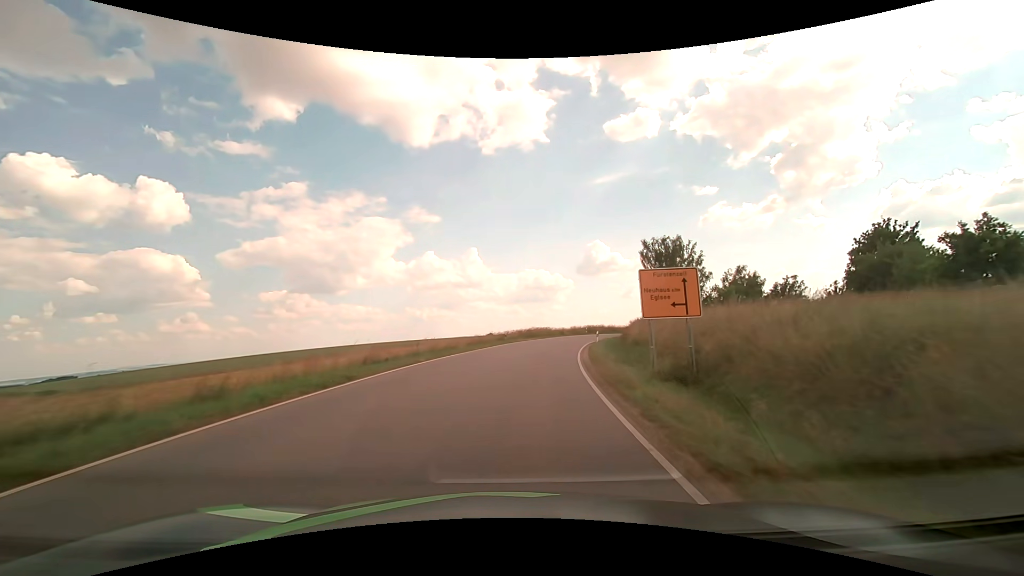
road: tertiary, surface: asphalt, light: Day
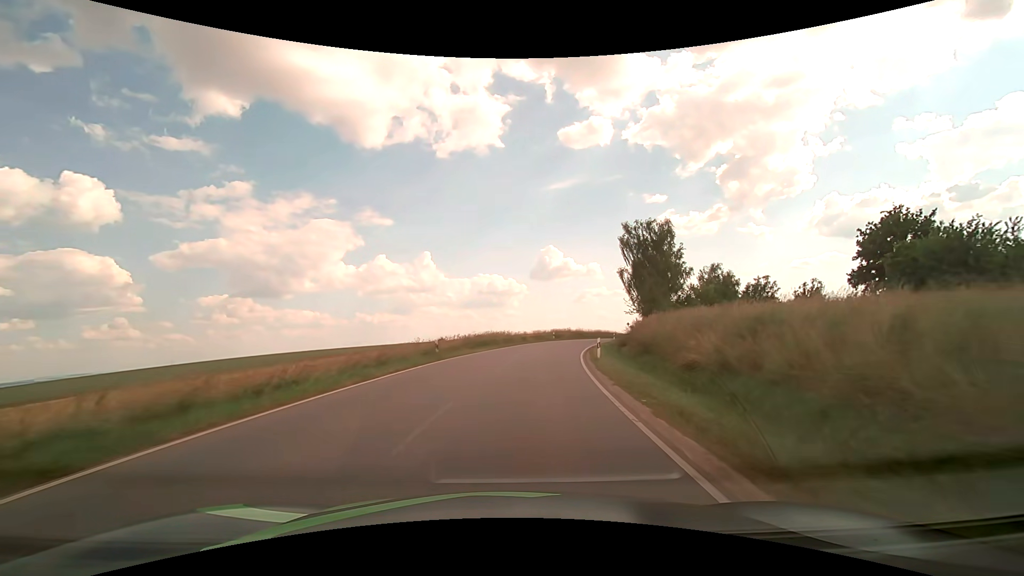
(+0.8, +18.1) m; +5°
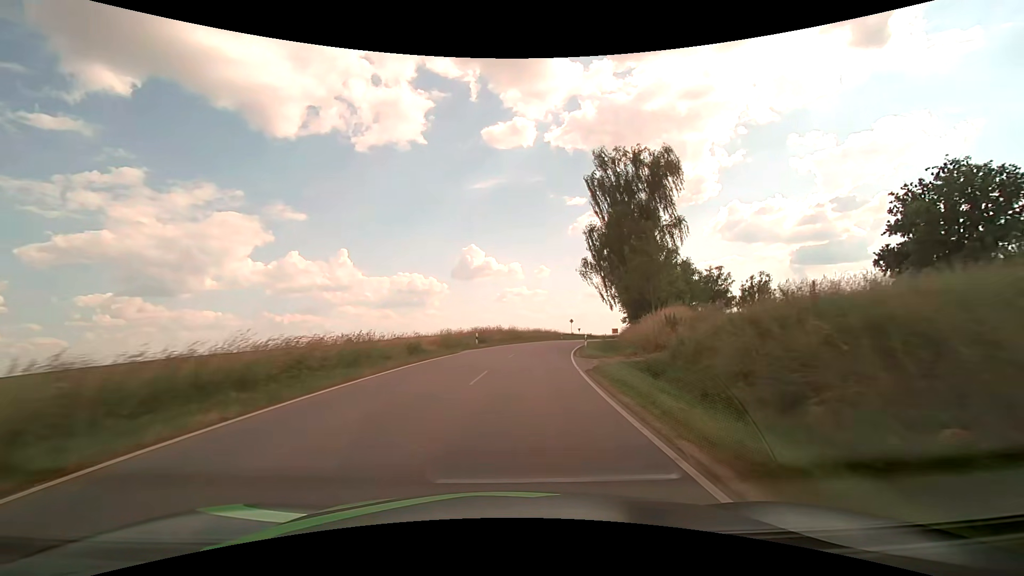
(+2.3, +28.9) m; +9°
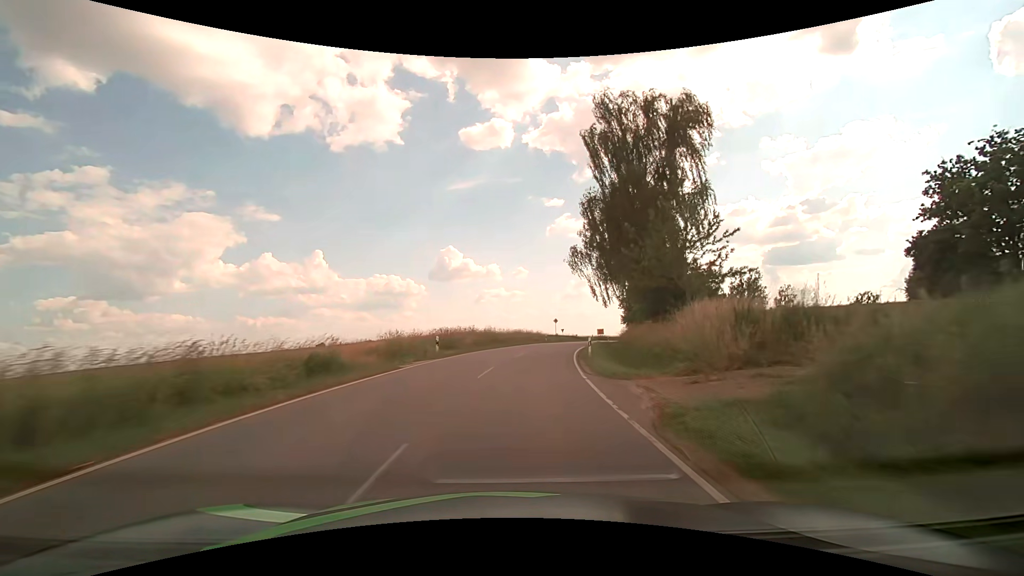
(+0.3, +10.0) m; +3°
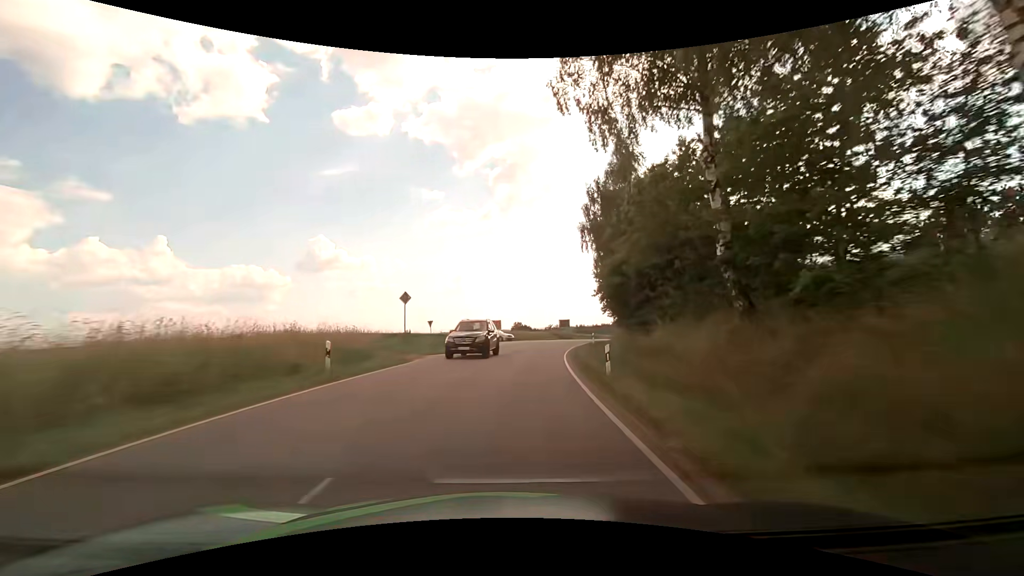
(+5.8, +47.9) m; +14°
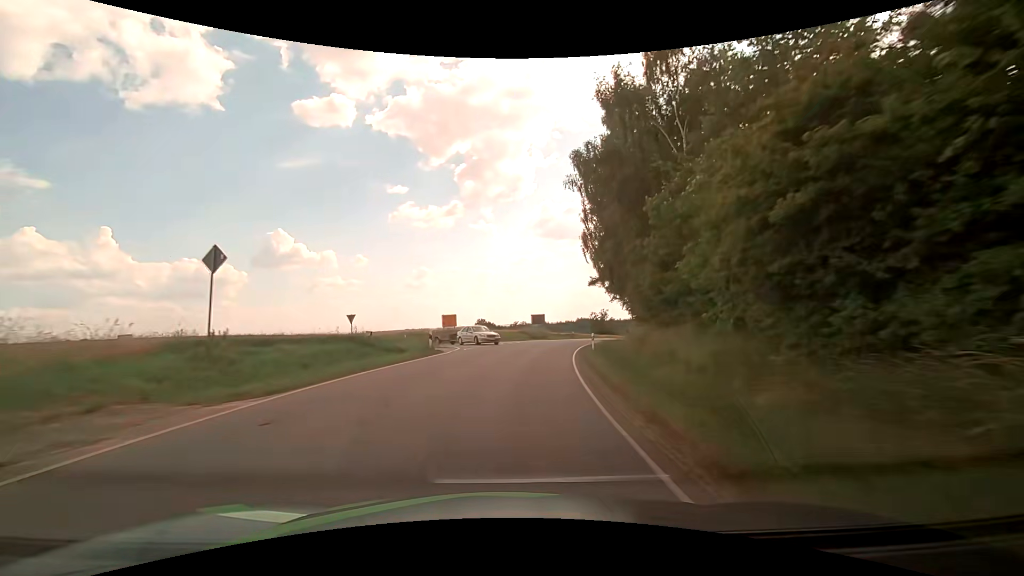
(+0.5, +16.4) m; +4°
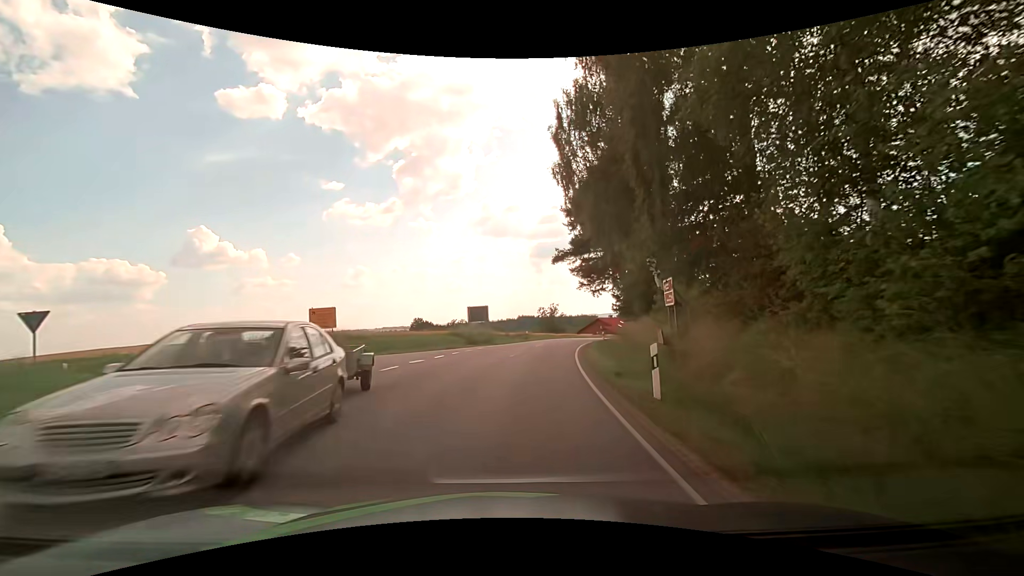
(+1.2, +20.6) m; +7°
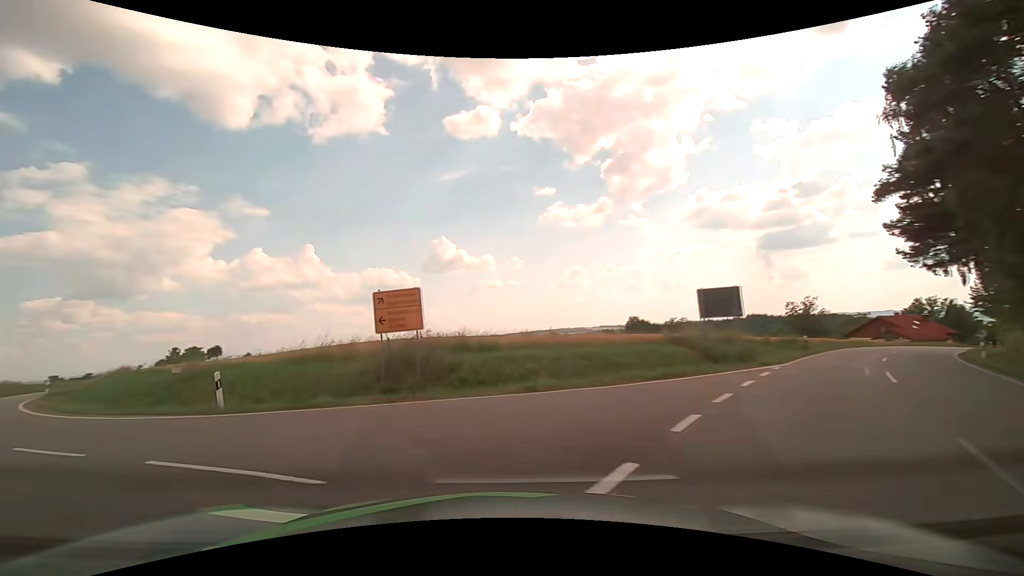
(-1.1, +17.3) m; -24°
